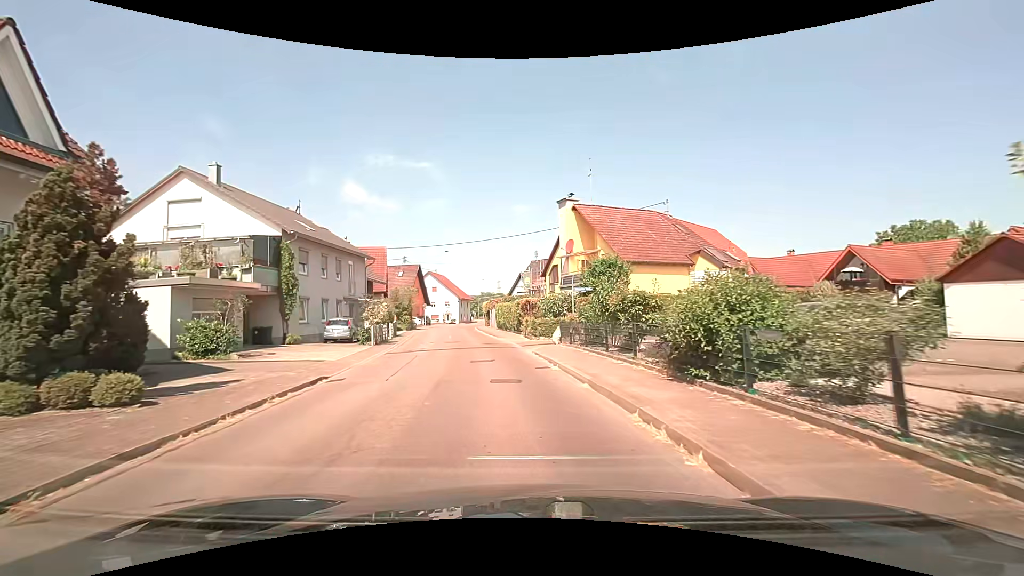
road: secondary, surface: asphalt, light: Day
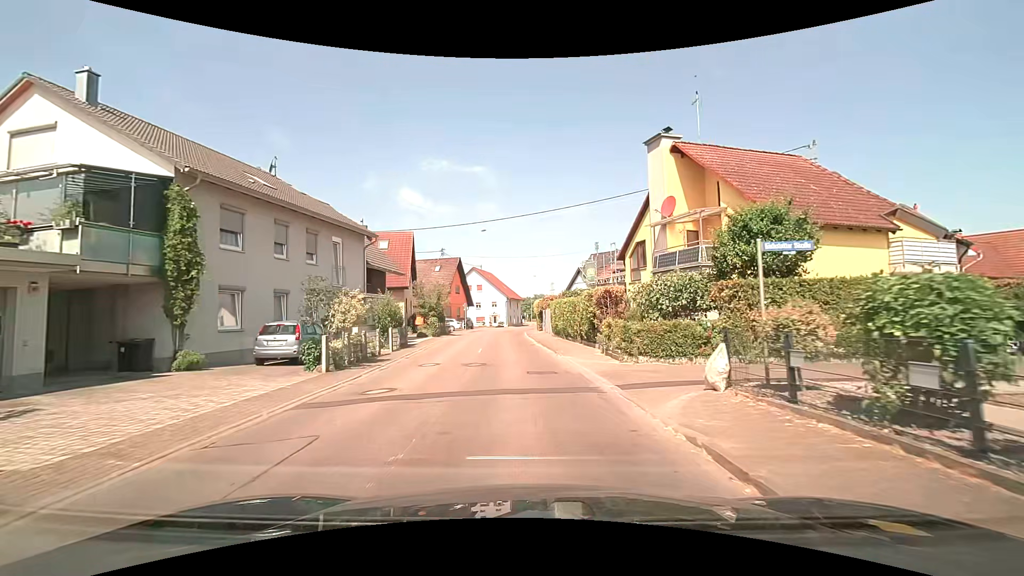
(-0.7, +12.9) m; -5°
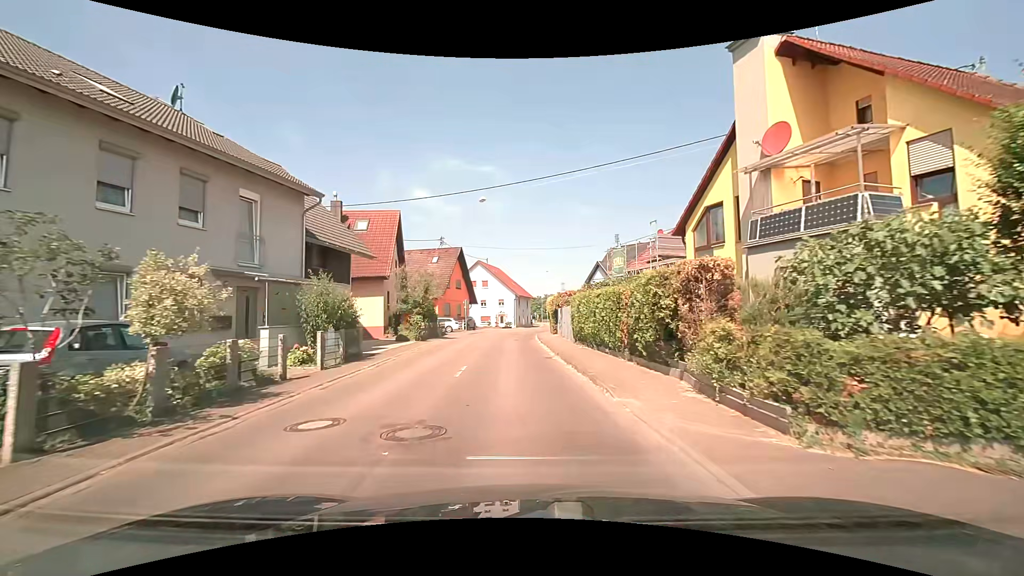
(-0.2, +9.0) m; -2°
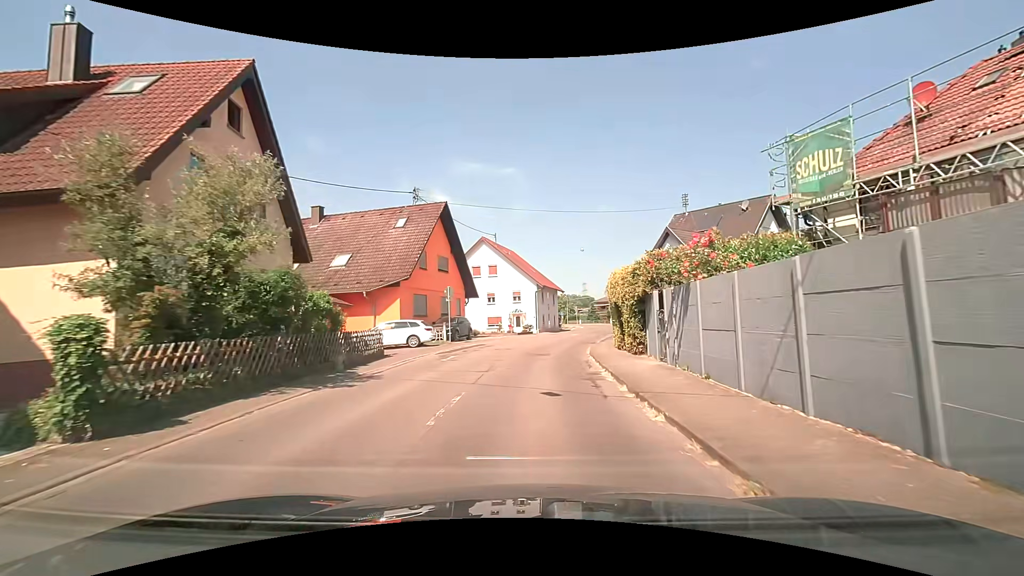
(-0.8, +23.5) m; -2°
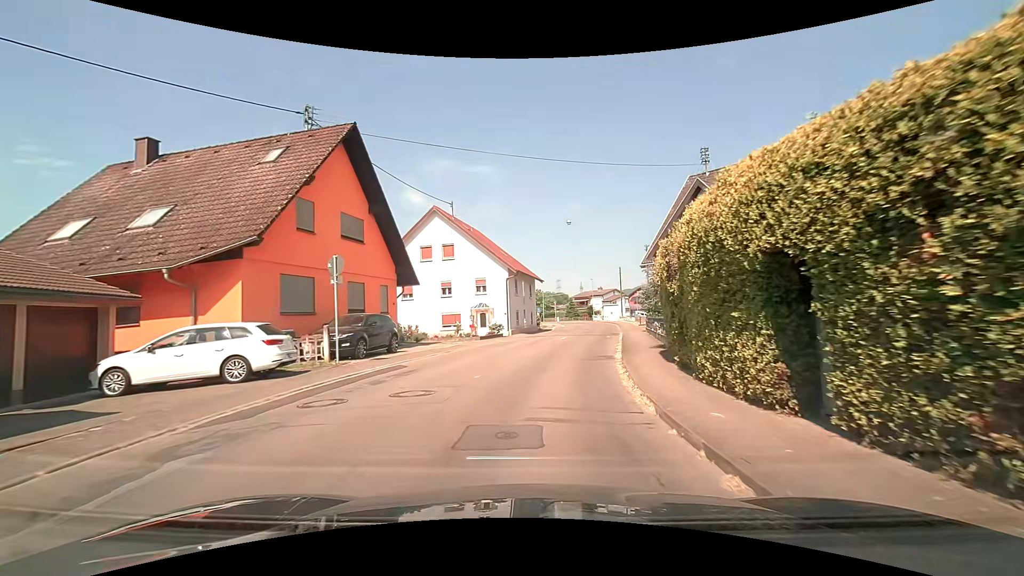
(+0.3, +13.5) m; +4°
(0, +10) (+1, +20) (+3, +30) (+5, +40) (+7, +49) (+8, +59) (+9, +69) (+9, +79) (+9, +89) (+8, +99) m
